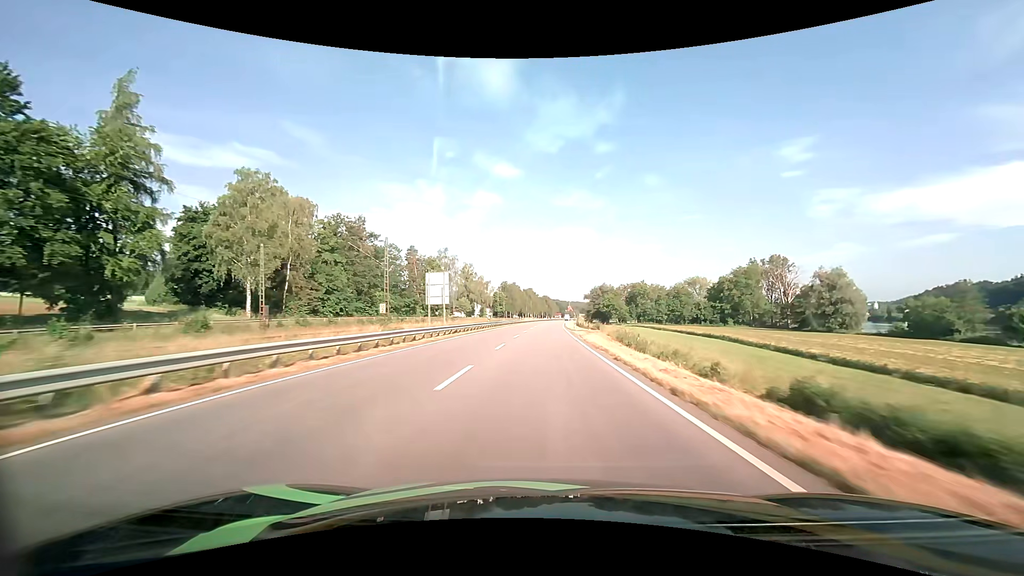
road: primary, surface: asphalt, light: Day
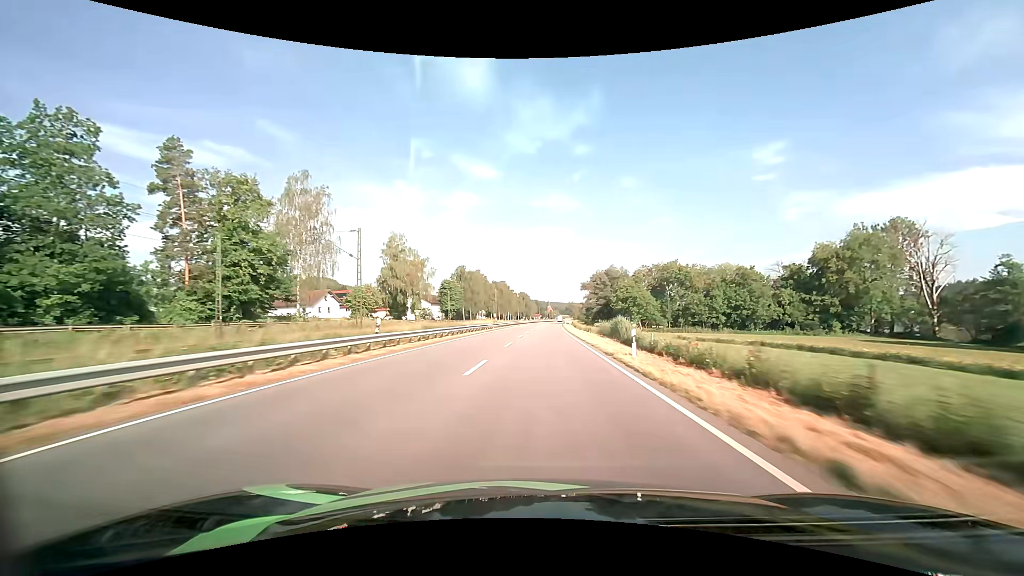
(+1.8, +81.1) m; +3°
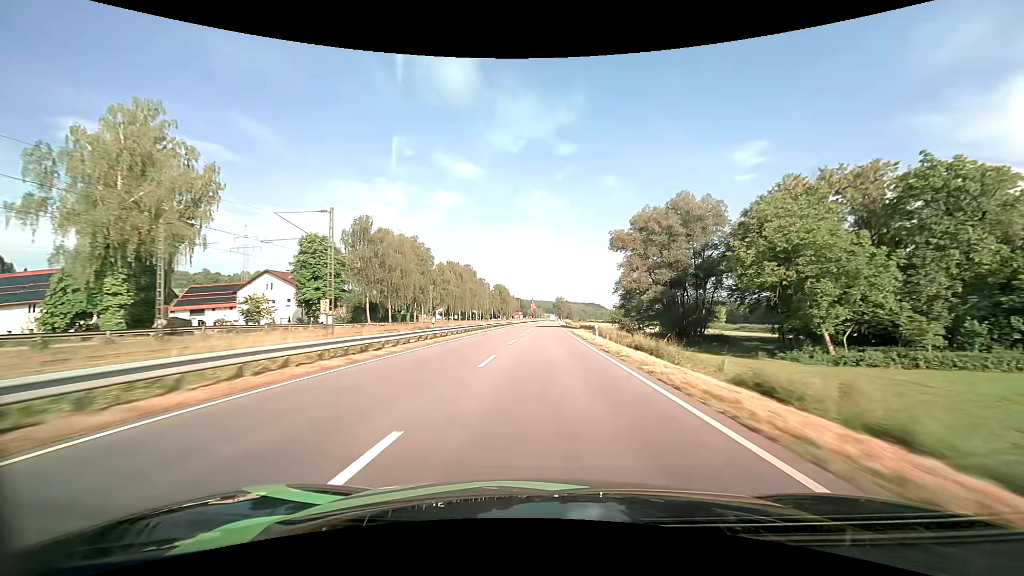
(+1.3, +82.7) m; +2°
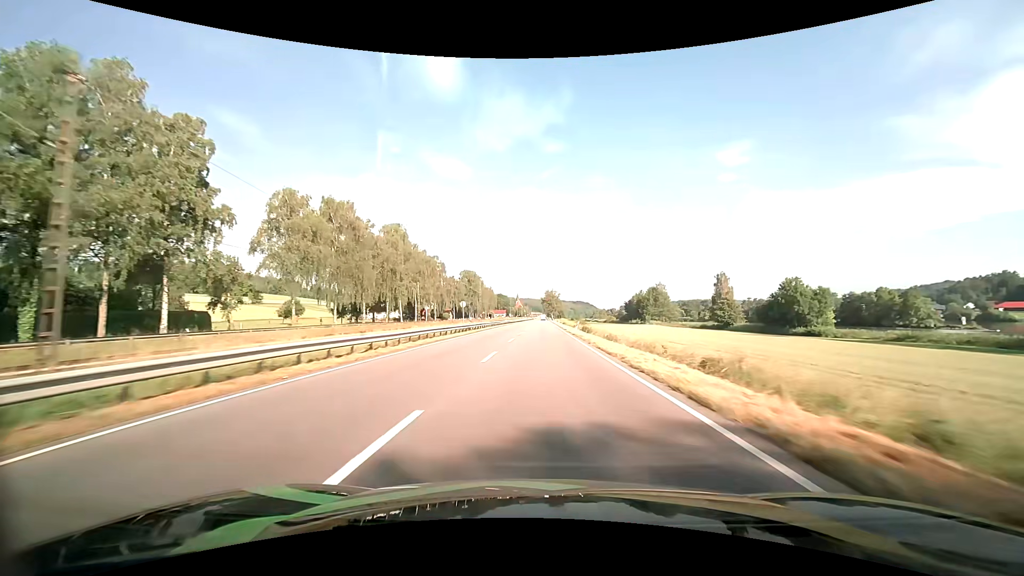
(+1.2, +83.2) m; +2°
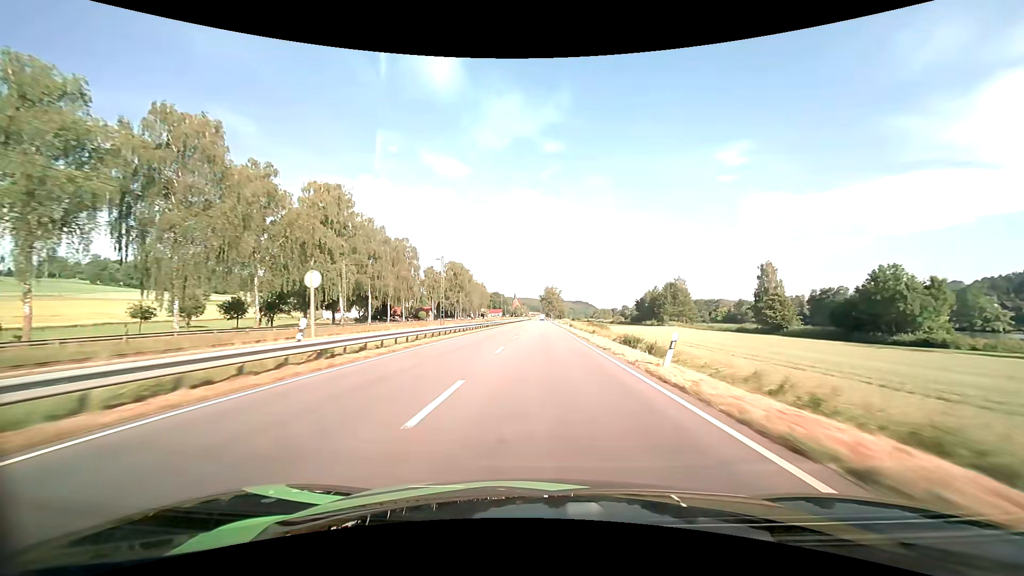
(0.0, +32.9) m; 0°
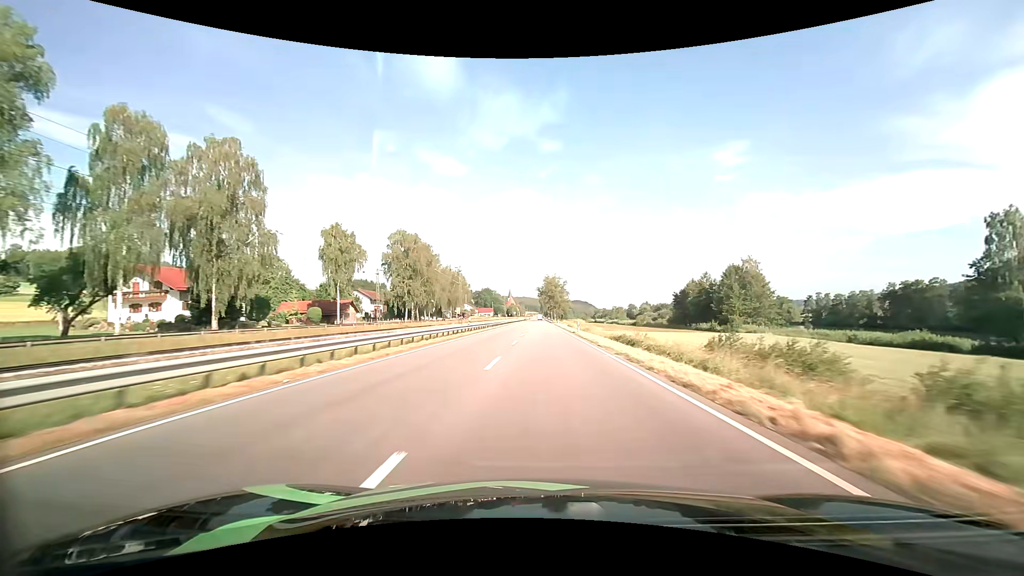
(+0.1, +65.9) m; 0°
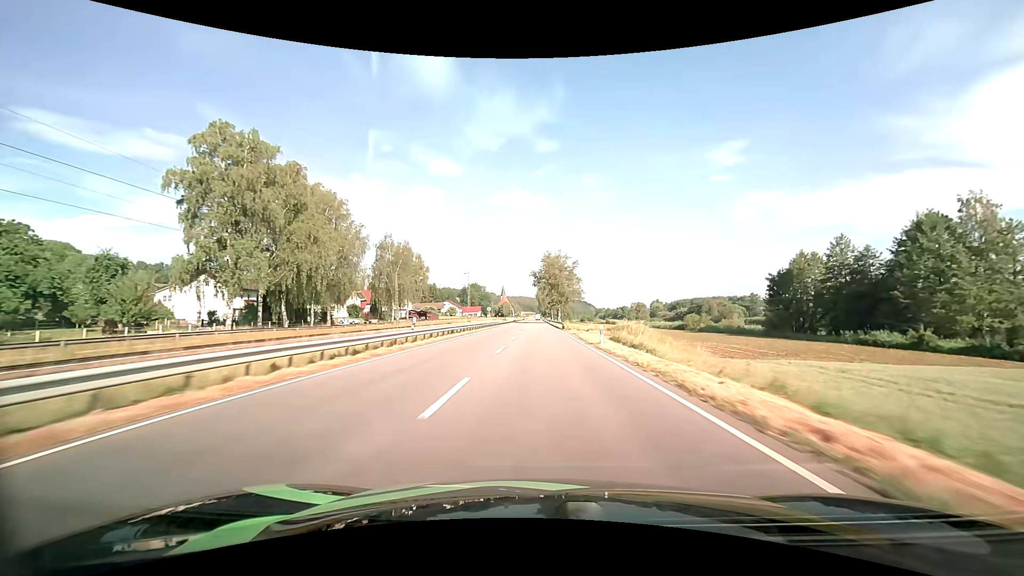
(+0.2, +66.4) m; 0°
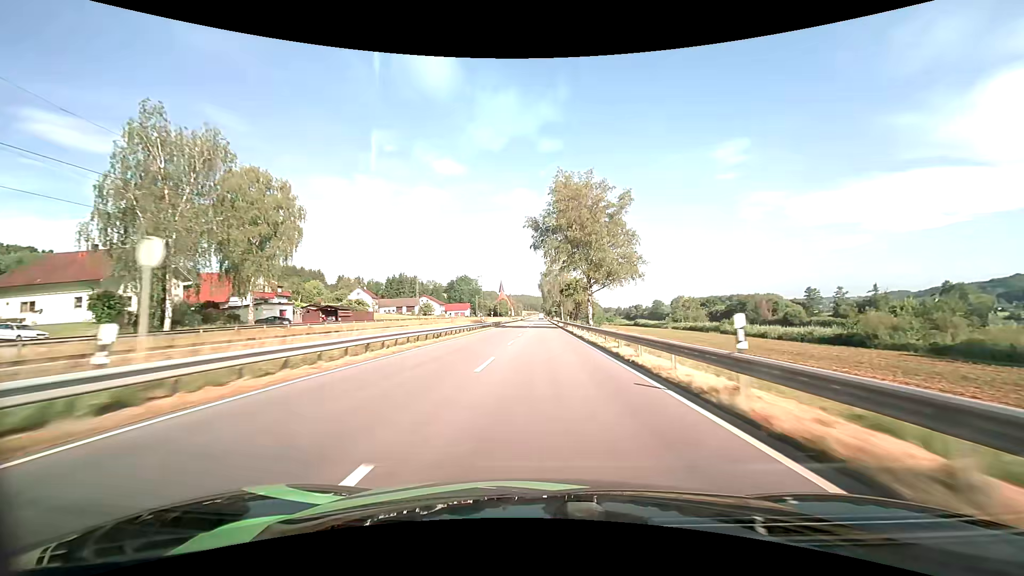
(-0.2, +66.8) m; 0°
(0, +10) (0, +20) (0, +30) (0, +40) (0, +50) (0, +60) (0, +70) (0, +80) (0, +90) (0, +100) m
